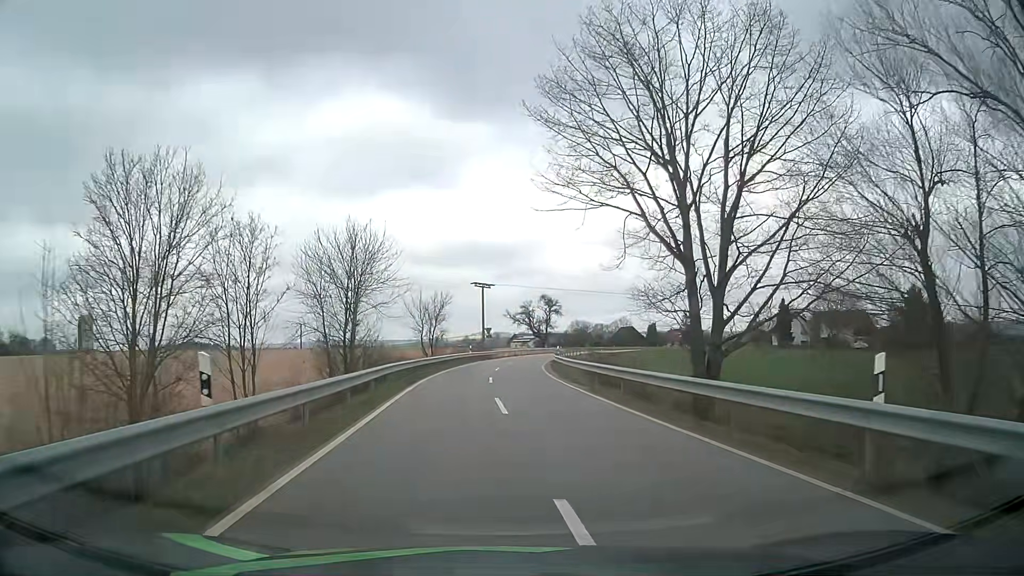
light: Day
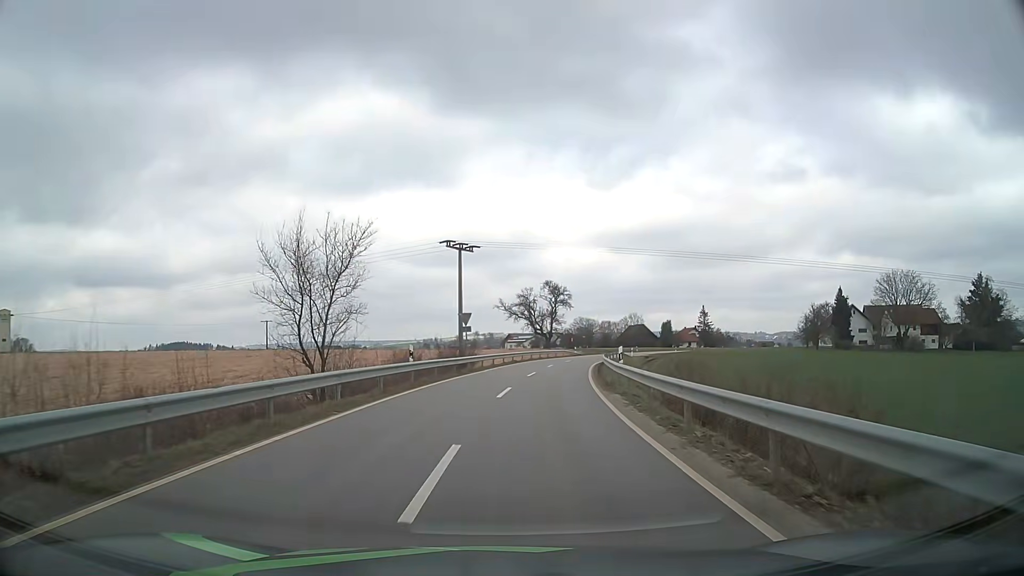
(0.0, +32.5) m; 0°
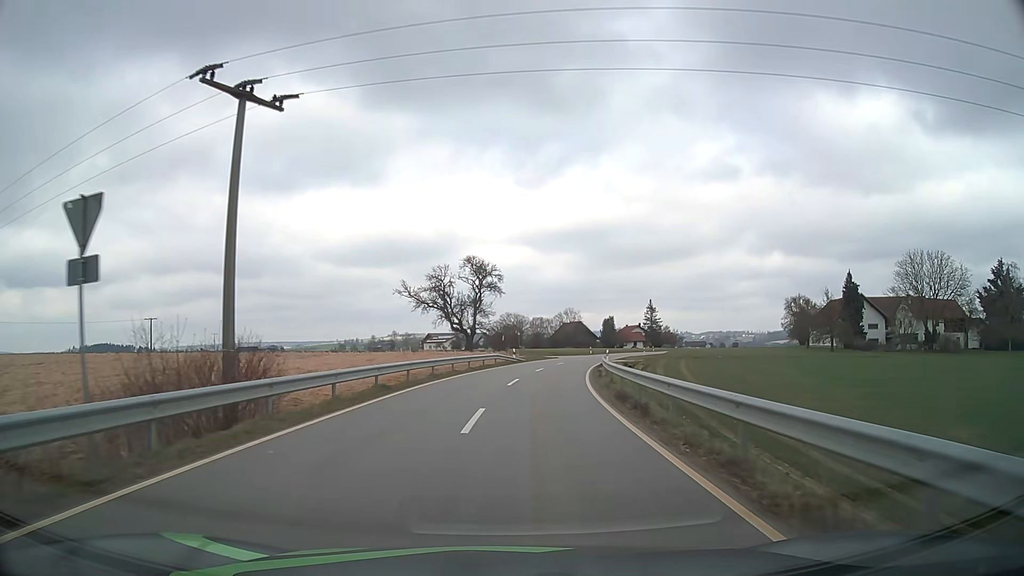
(+1.7, +31.7) m; +6°
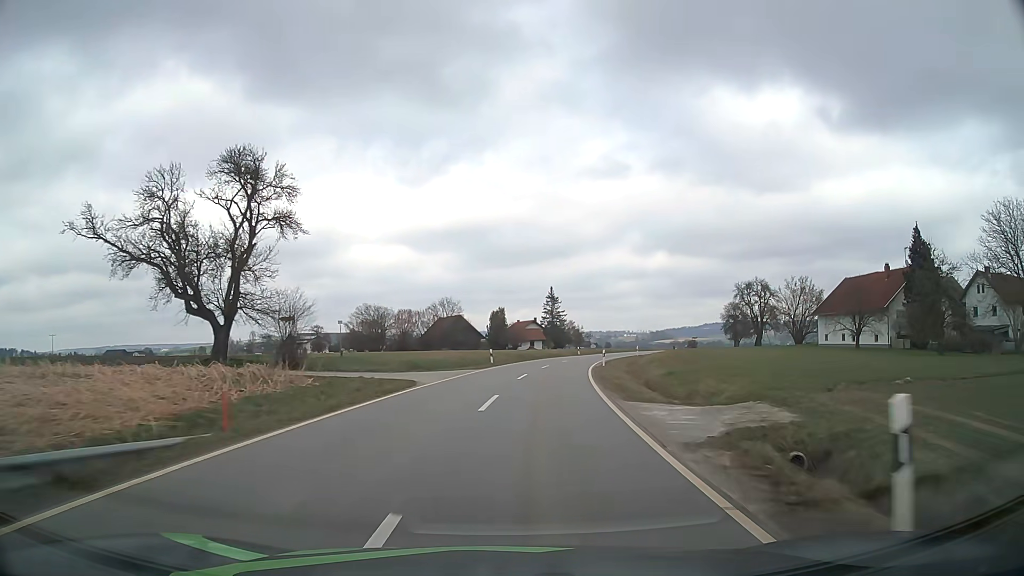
(+3.9, +45.7) m; +10°
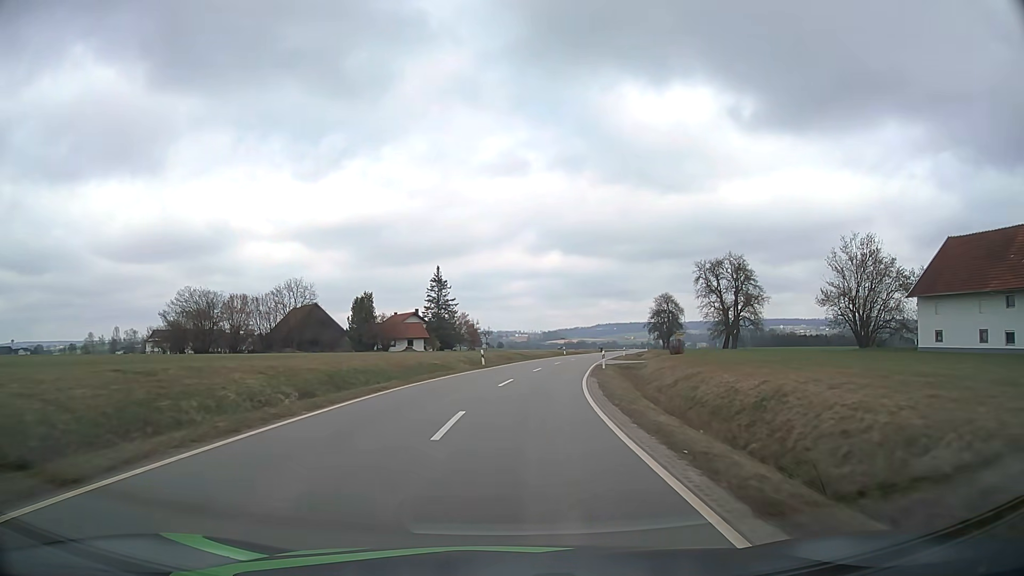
(+3.3, +40.7) m; +9°
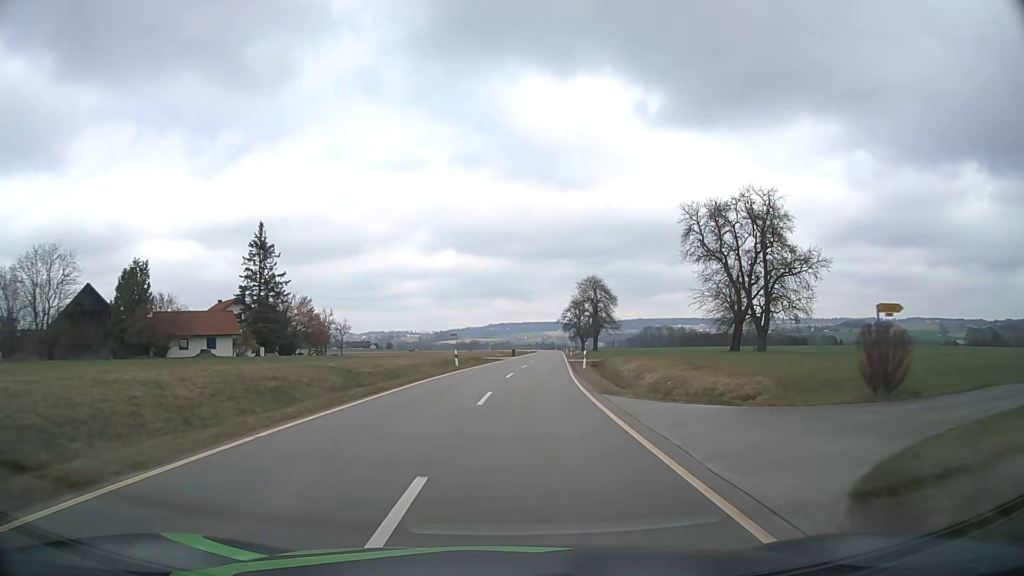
(+3.5, +43.1) m; +9°
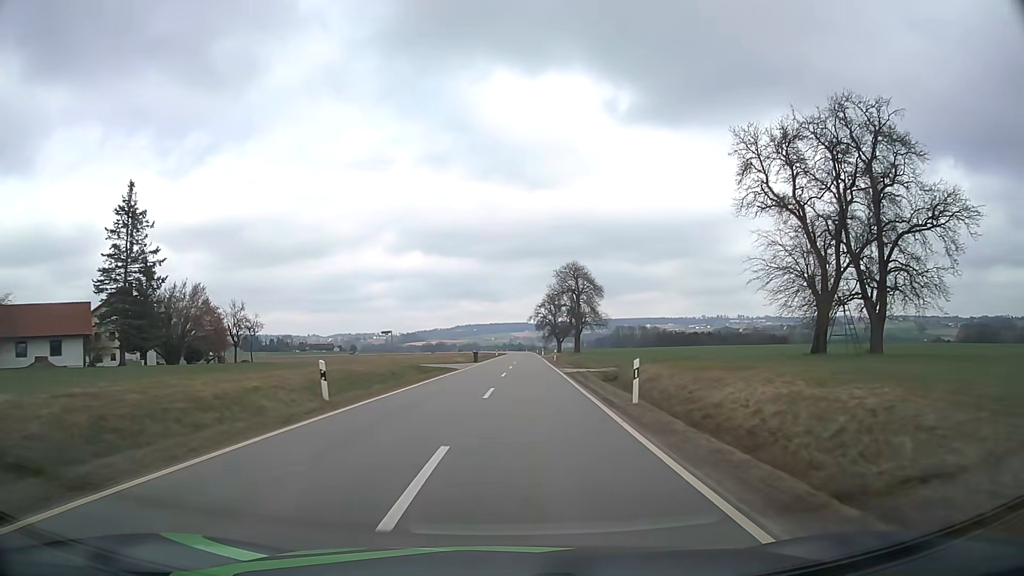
(+0.7, +22.4) m; +3°
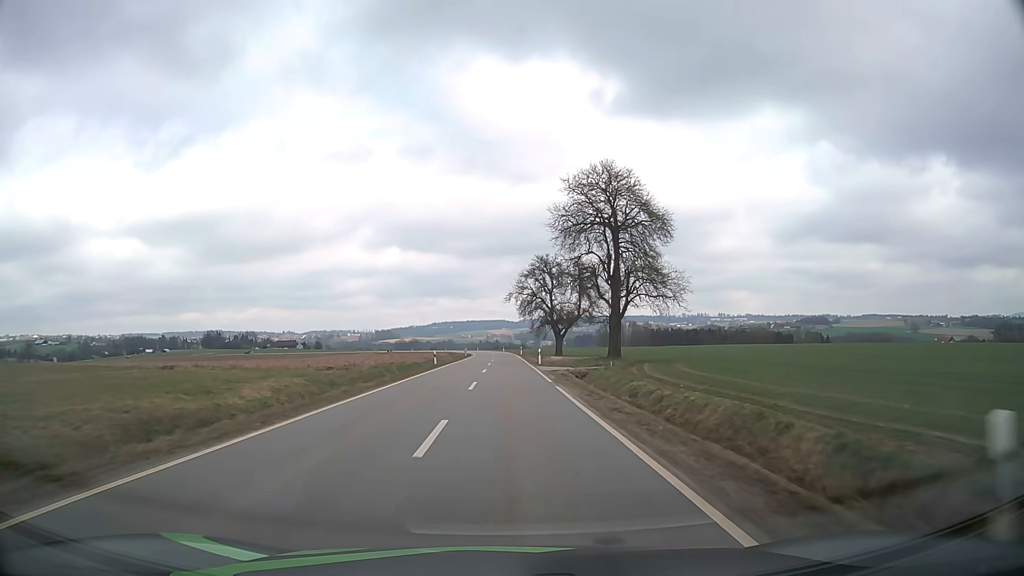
(+1.7, +58.0) m; +2°
(0, +10) (0, +20) (0, +30) (0, +40) (0, +50) (-1, +60) (-1, +70) (-1, +80) (-1, +90) (-1, +100) m
